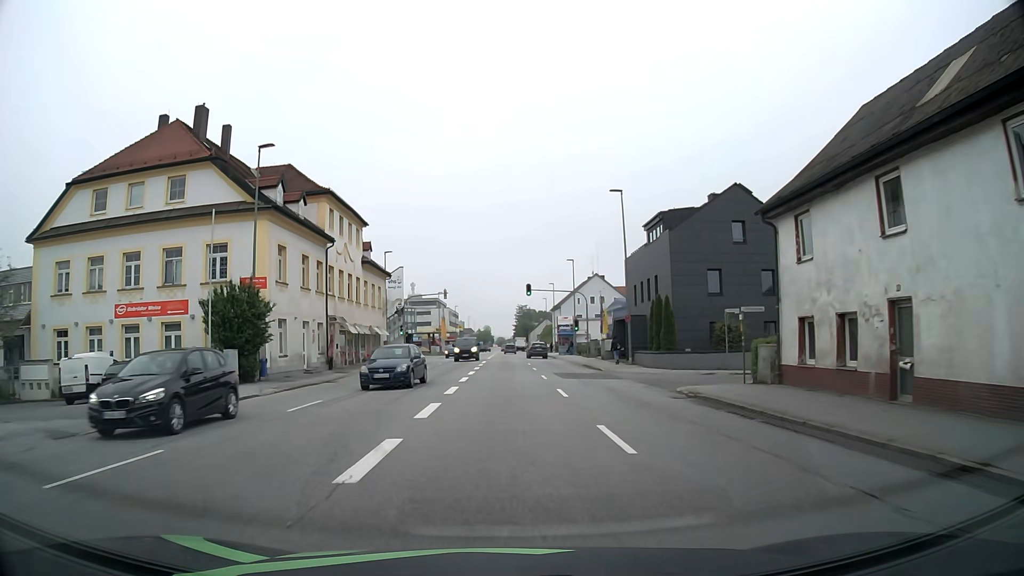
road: tertiary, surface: asphalt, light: Day
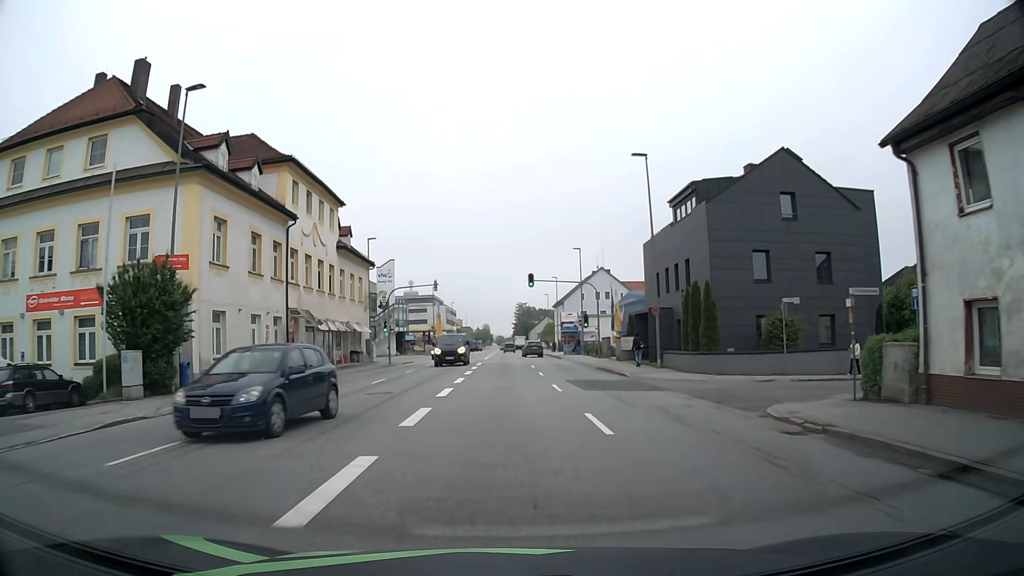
(0.0, +7.6) m; 0°
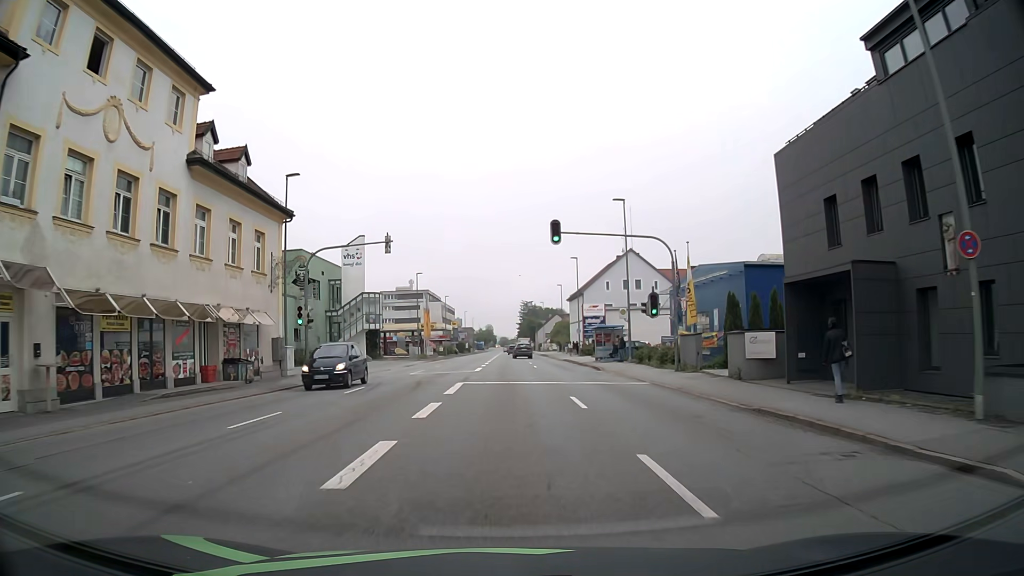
(0.0, +22.8) m; 0°
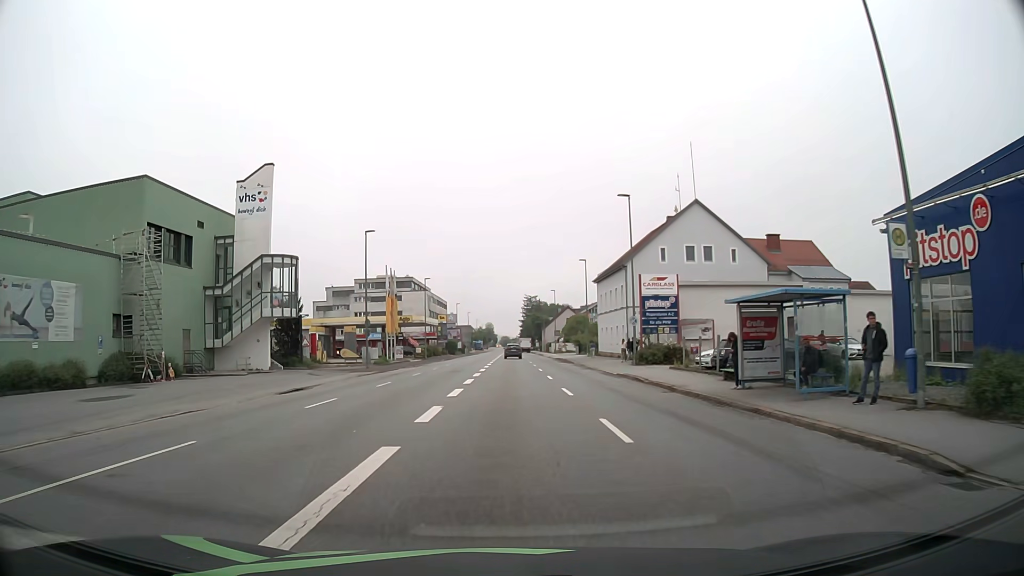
(0.0, +30.4) m; 0°
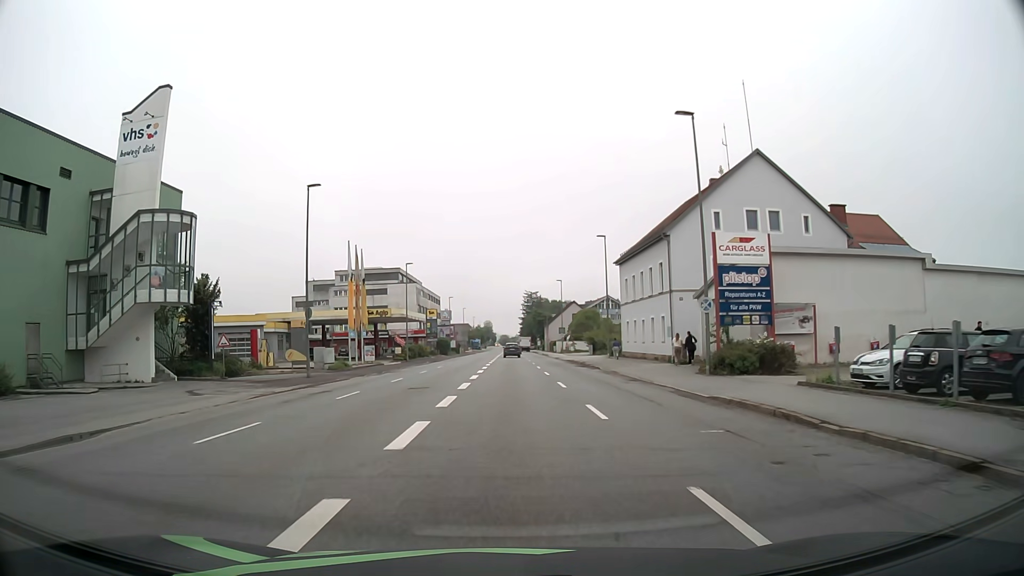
(+0.1, +15.2) m; 0°
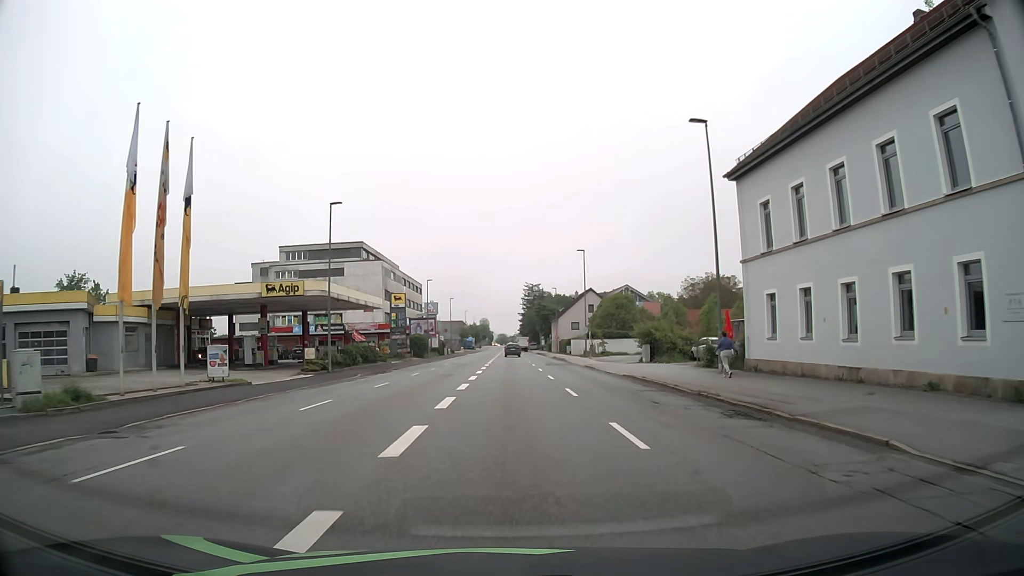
(+0.2, +30.5) m; 0°
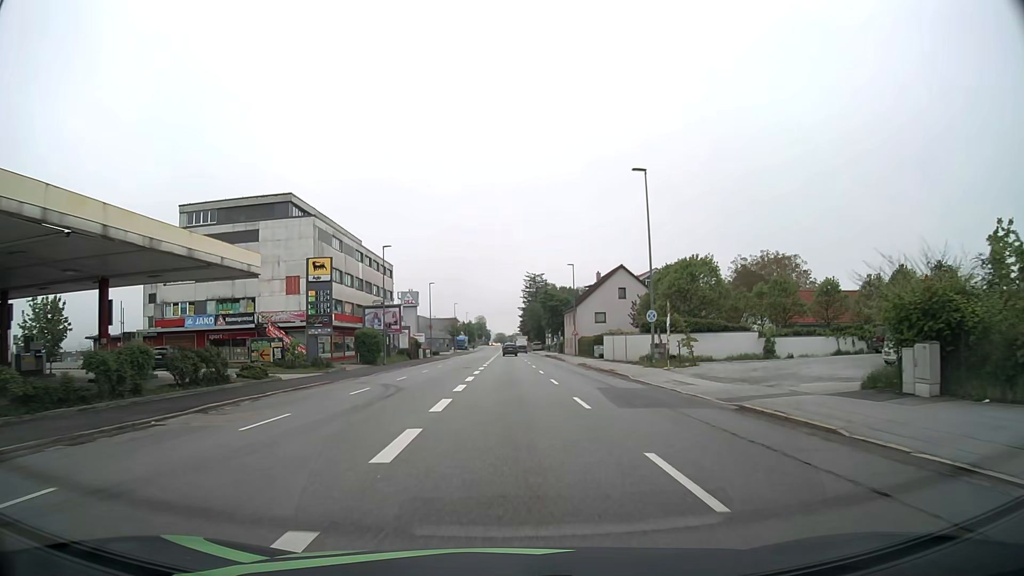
(+0.1, +30.6) m; 0°
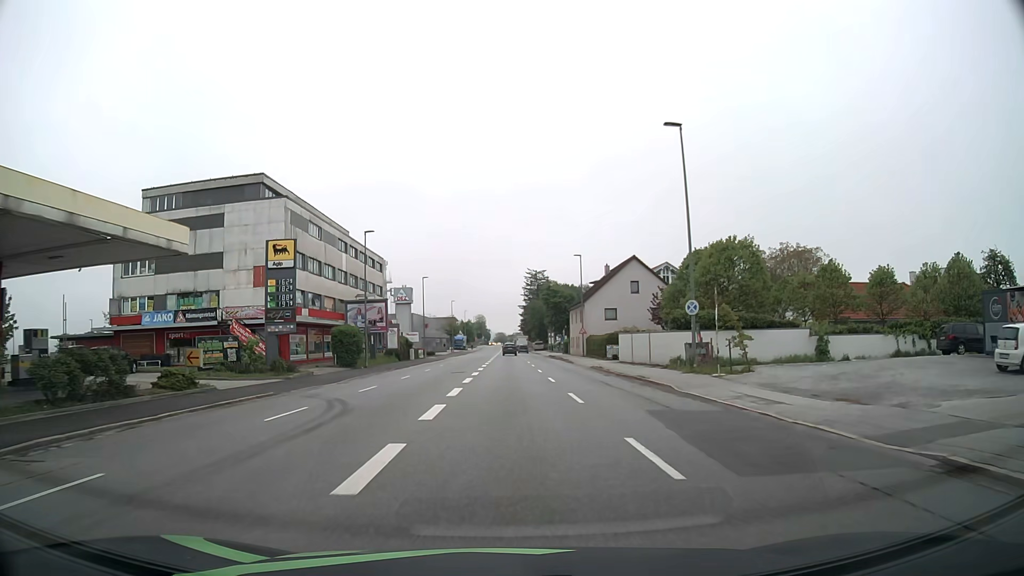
(0.0, +7.7) m; 0°
(0, +10) (0, +20) (0, +30) (0, +40) (0, +50) (0, +60) (0, +70) (0, +80) (0, +90) (0, +100) m
